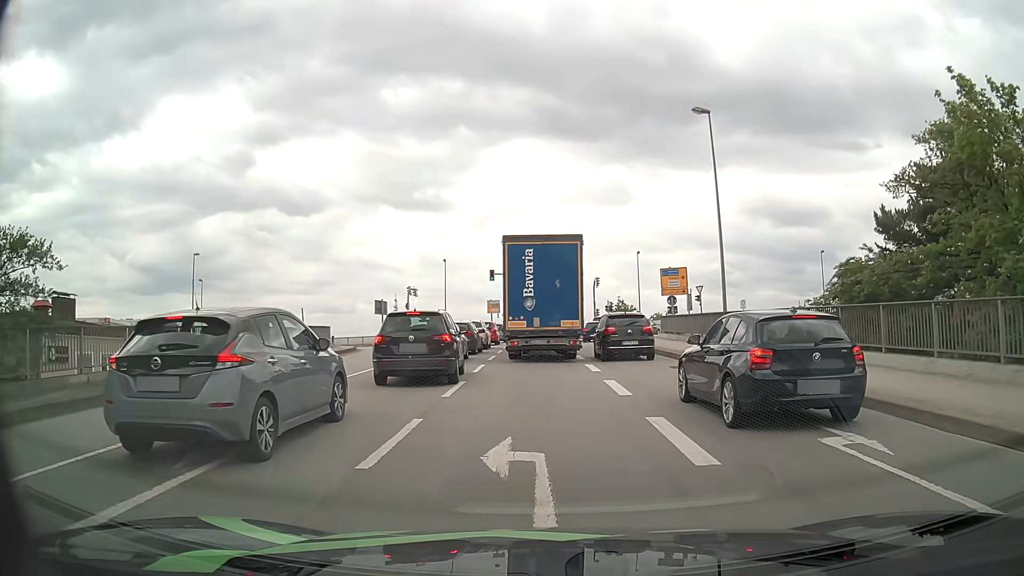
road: primary_link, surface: asphalt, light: Day
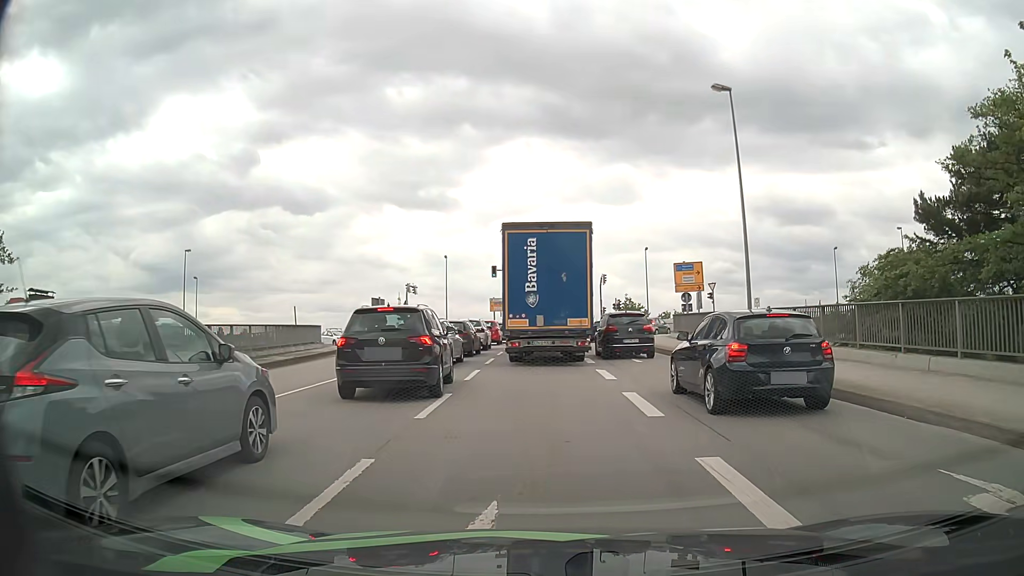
(0.0, +2.8) m; 0°
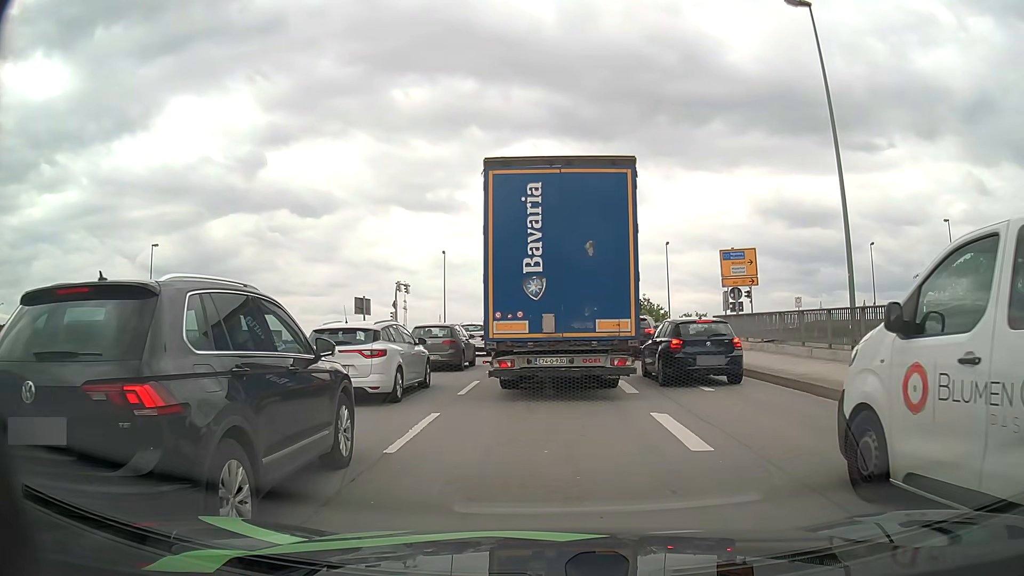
(0.0, +8.0) m; -1°
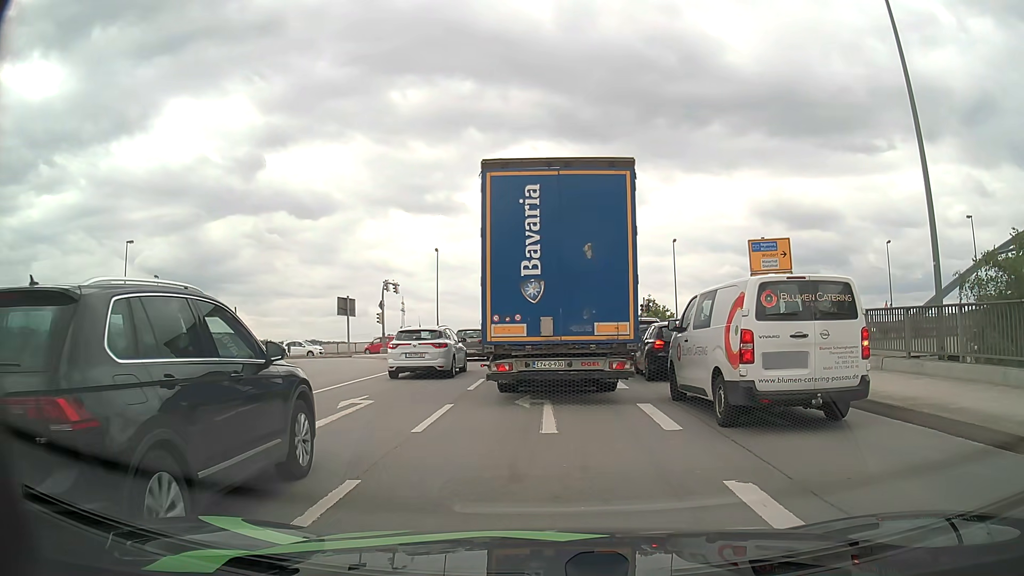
(-0.1, +4.3) m; +1°
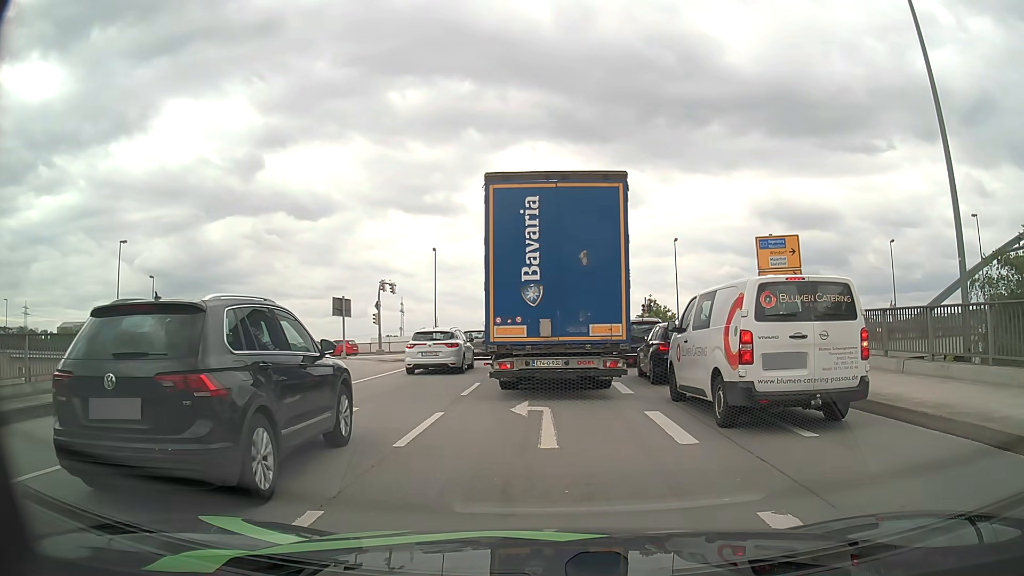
(0.0, +1.1) m; 0°
